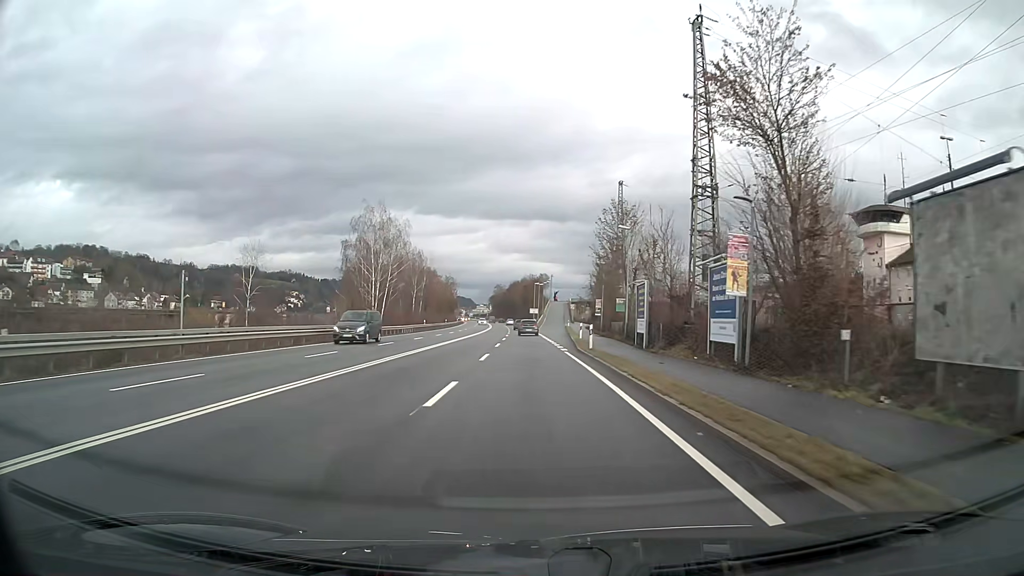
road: primary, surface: asphalt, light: Day
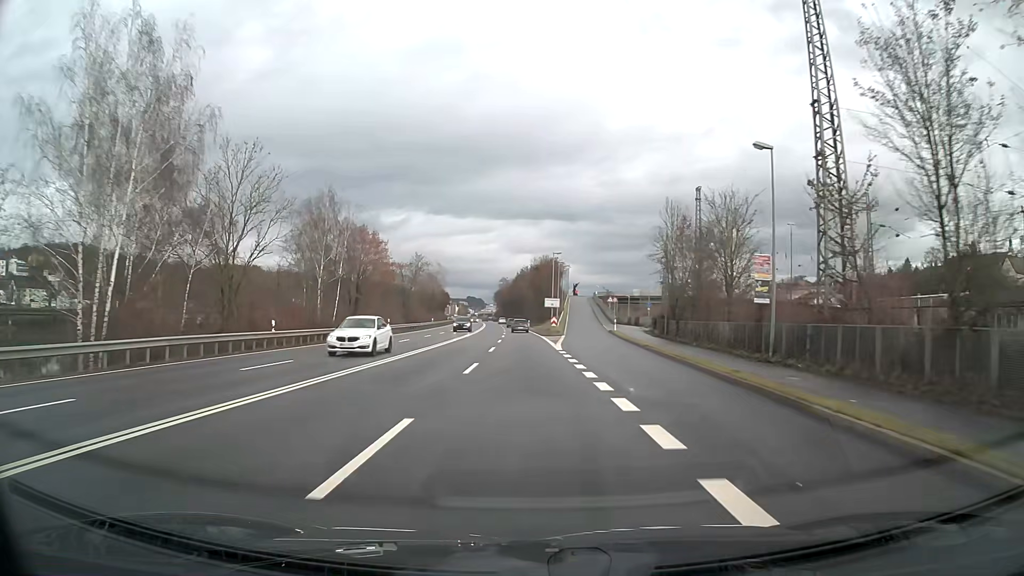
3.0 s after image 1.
(-0.5, +53.9) m; -1°
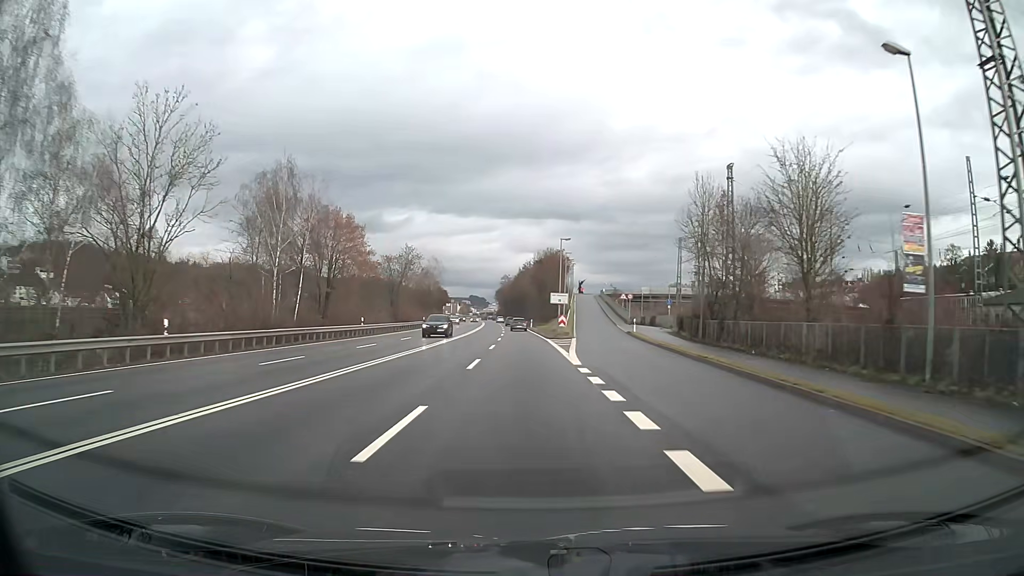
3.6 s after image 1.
(0.0, +10.8) m; 0°
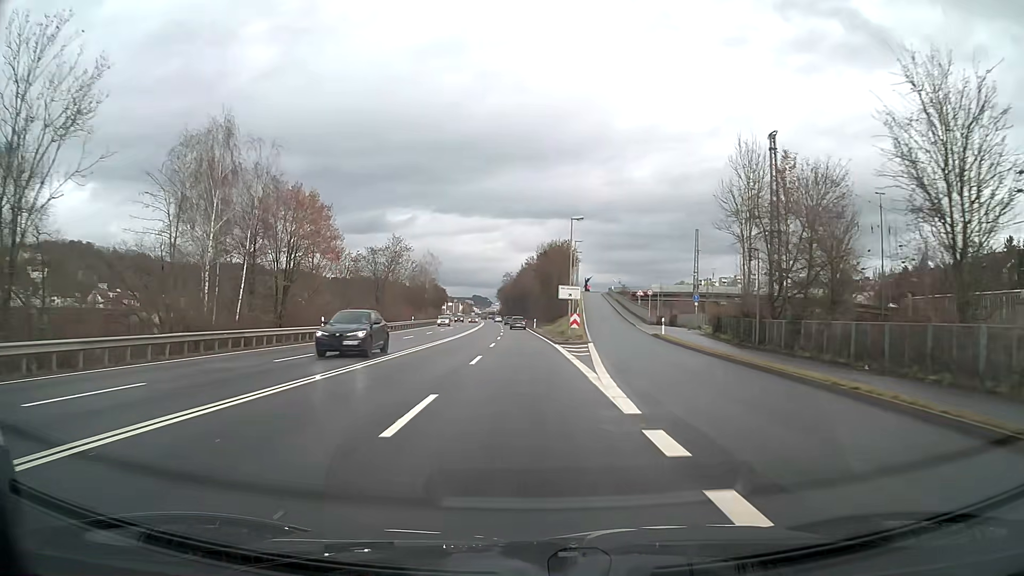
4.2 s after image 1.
(0.0, +10.7) m; 0°
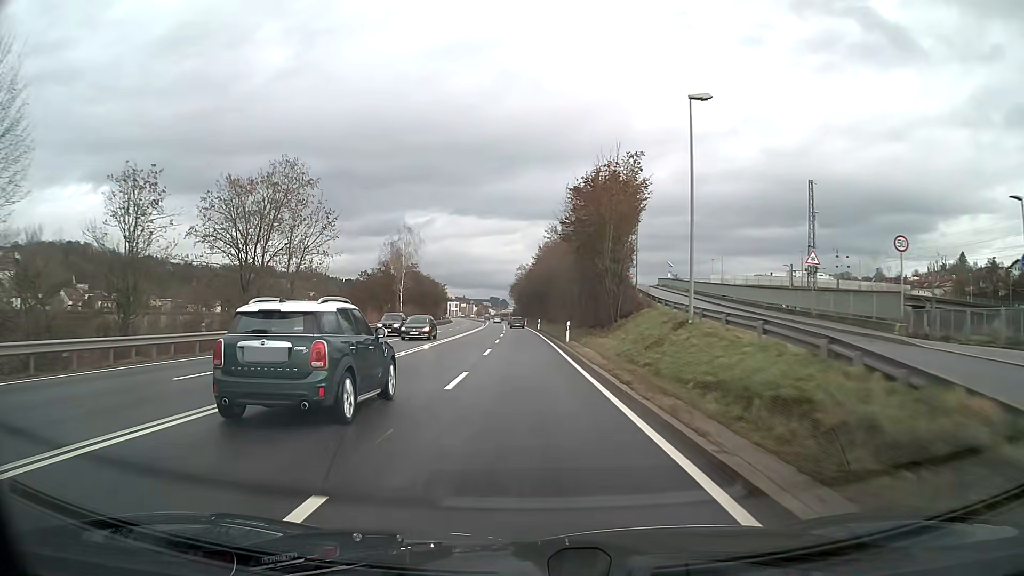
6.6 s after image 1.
(-0.6, +43.0) m; -2°
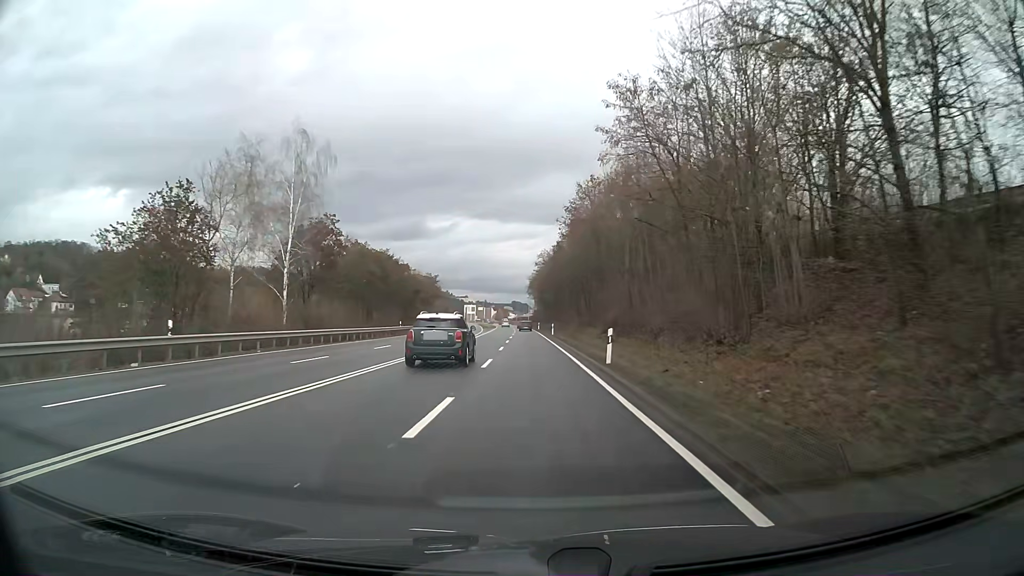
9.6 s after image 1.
(-0.9, +53.6) m; -2°
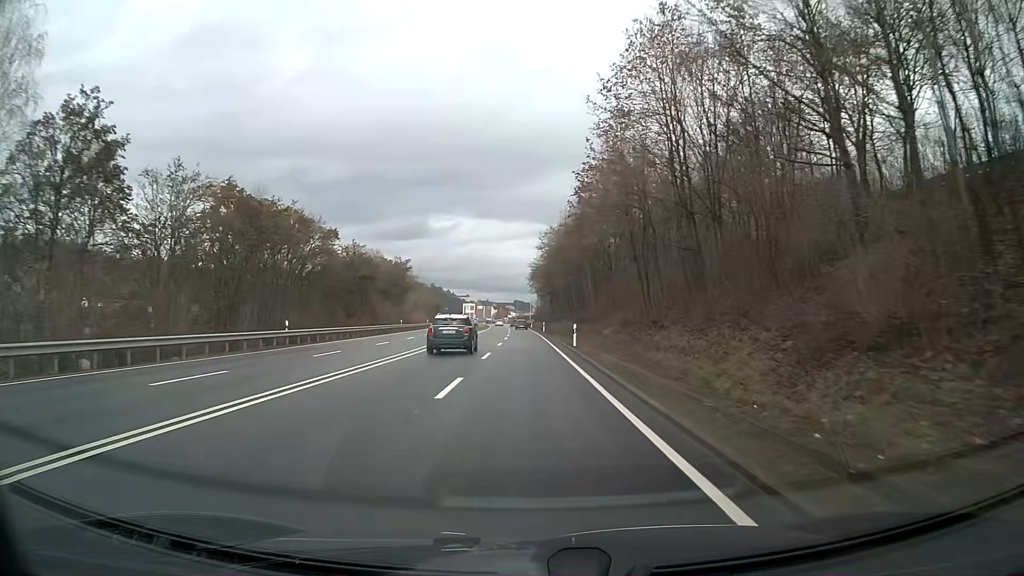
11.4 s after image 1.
(-0.1, +32.2) m; 0°
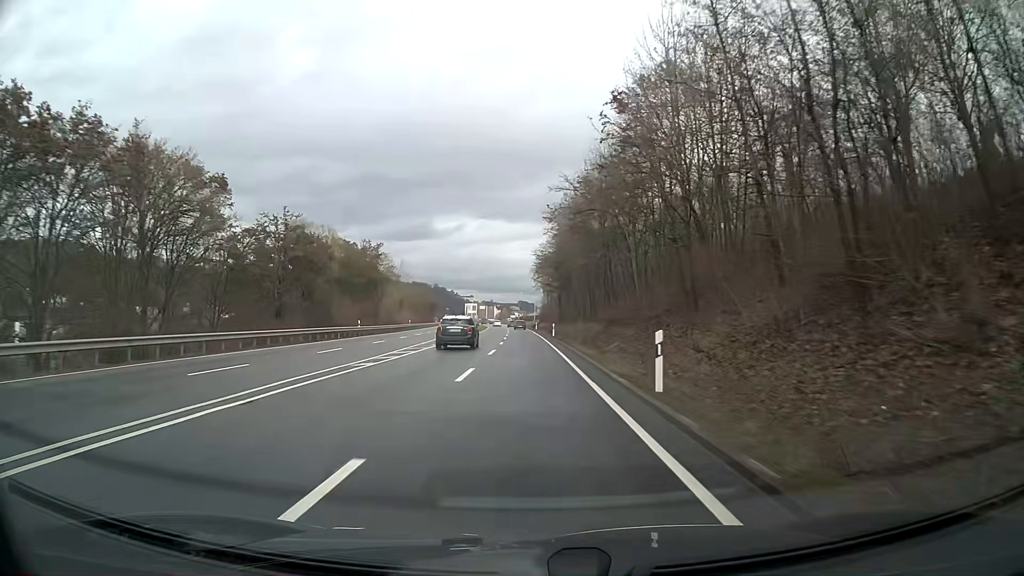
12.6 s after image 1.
(0.0, +21.5) m; 0°
